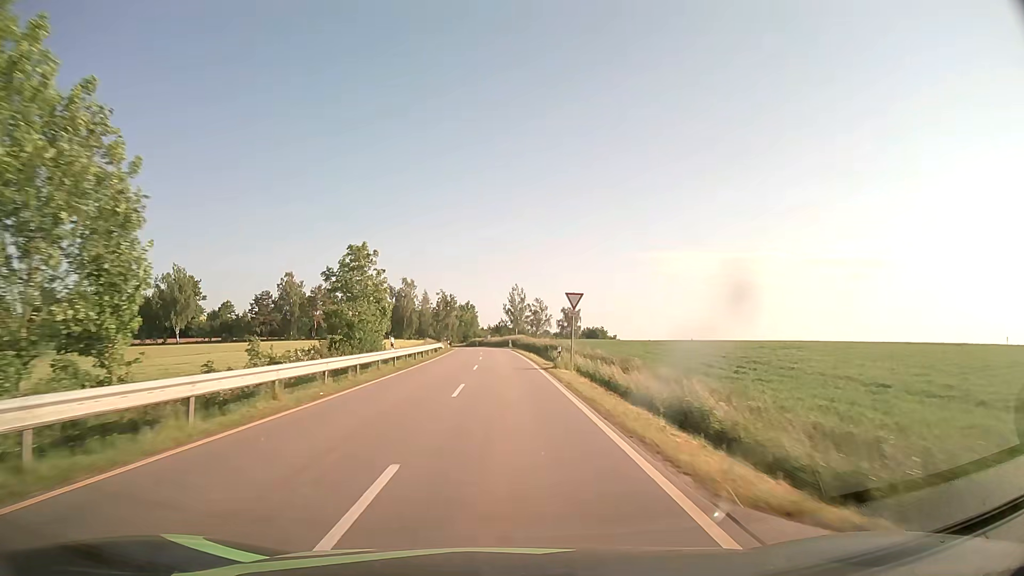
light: Day
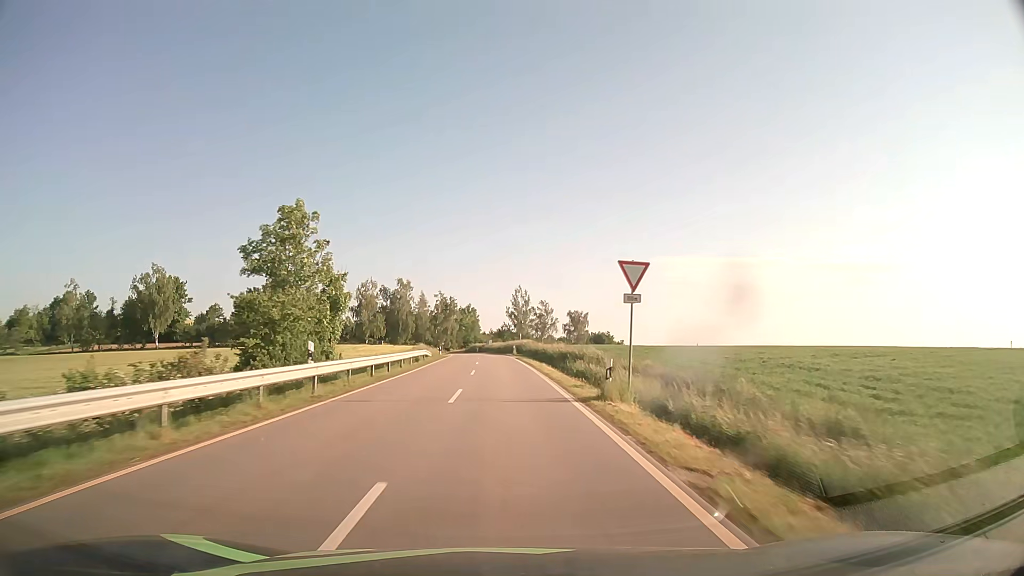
(0.0, +12.9) m; 0°
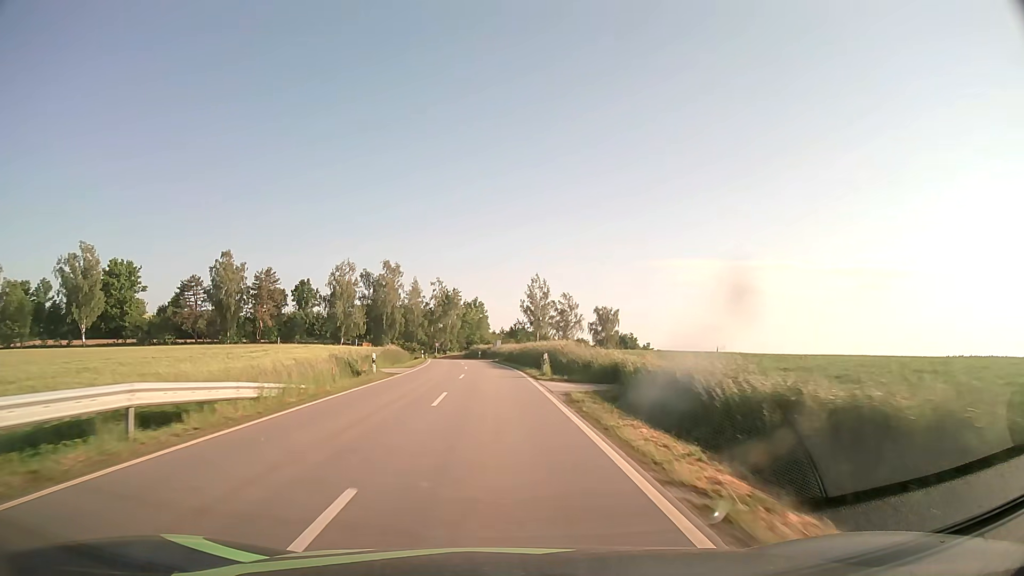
(-0.3, +36.5) m; -1°
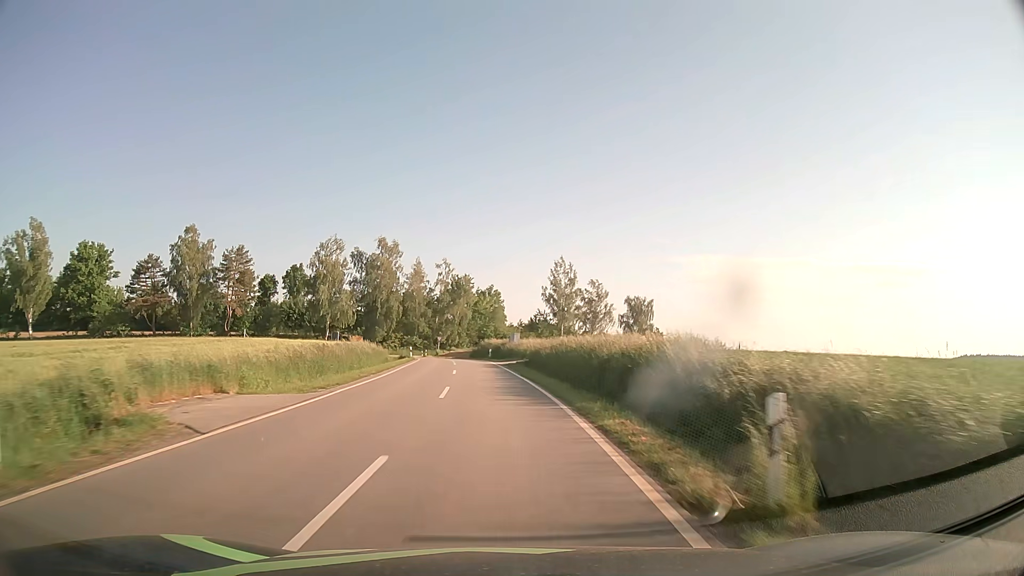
(-0.2, +22.4) m; -1°
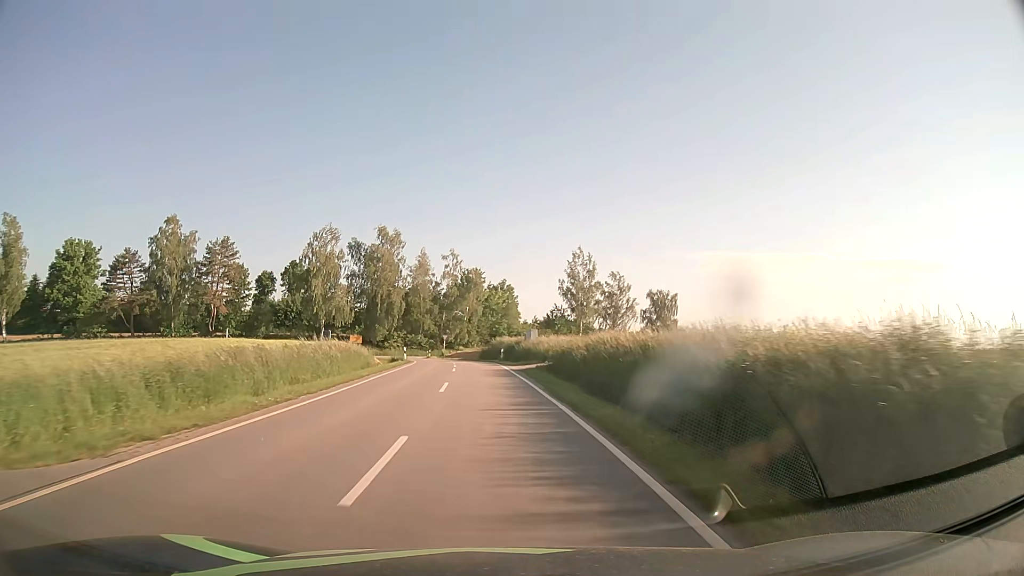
(-0.1, +10.6) m; -1°
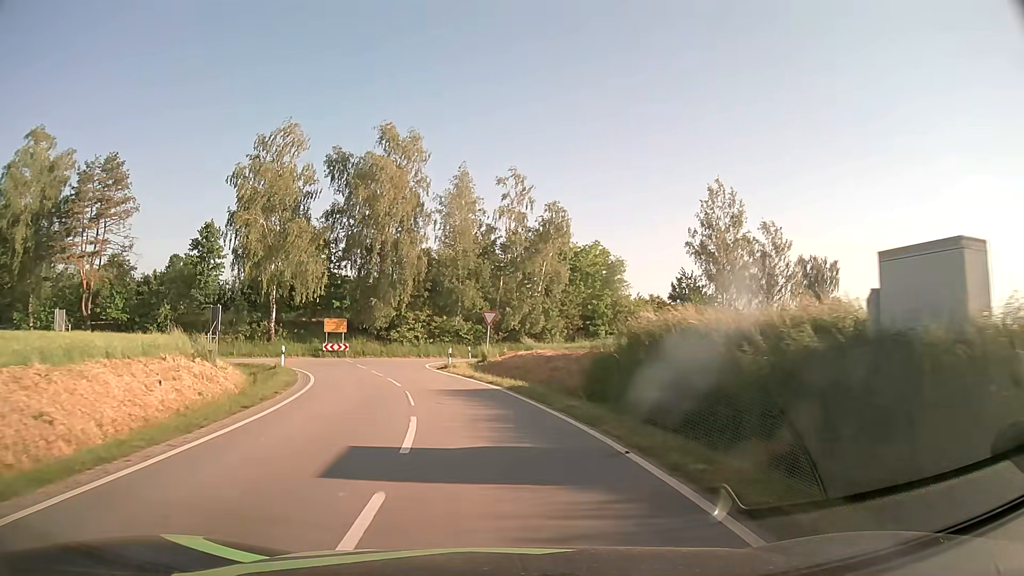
(-2.4, +45.7) m; -6°
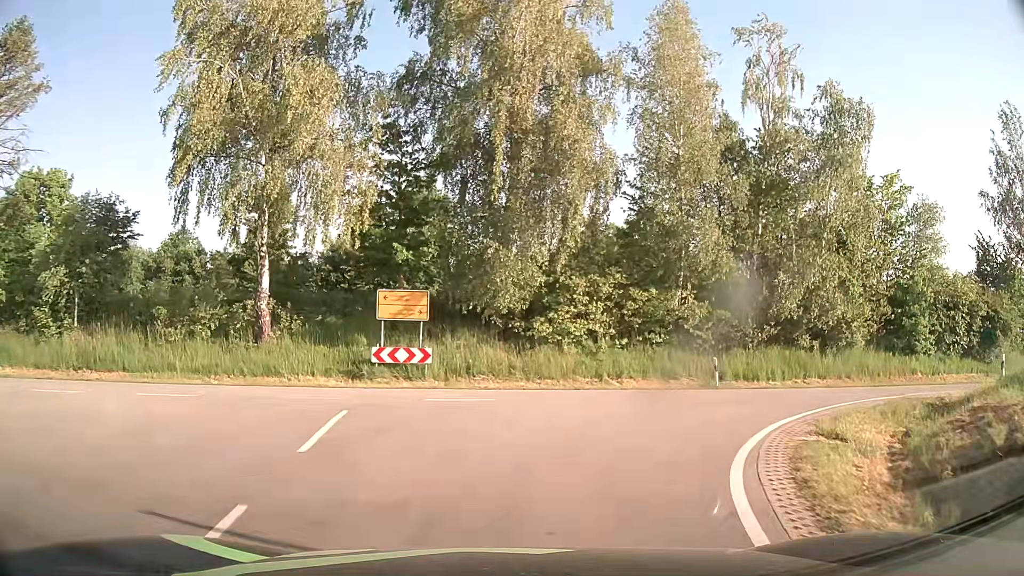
(-4.3, +29.8) m; -14°
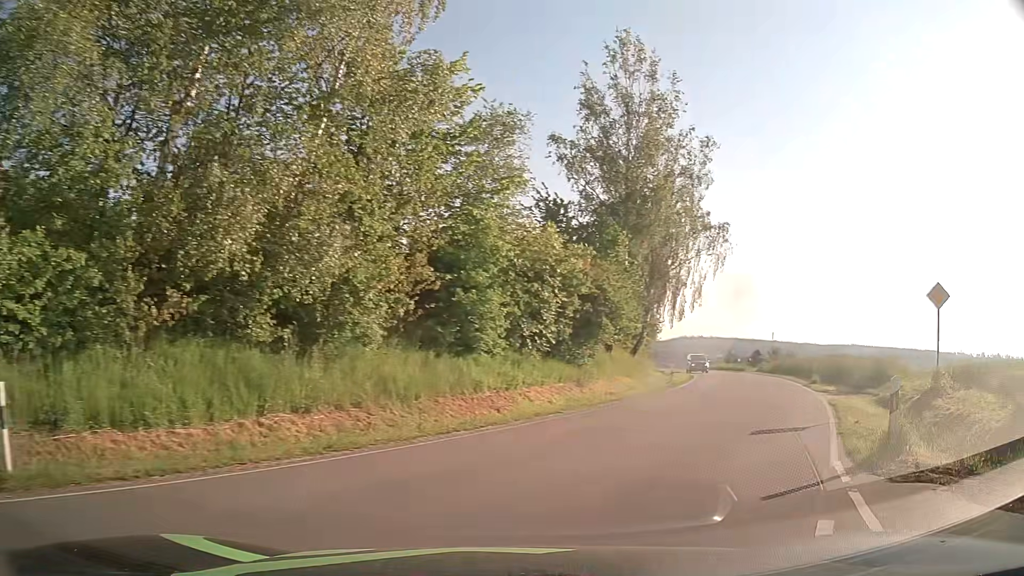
(+5.1, +15.3) m; +45°
(+3, +10) (+7, +18) (+12, +27) (+16, +36) (+20, +46) (+23, +55) (+26, +65) (+28, +74) (+30, +84) (+31, +94) m
